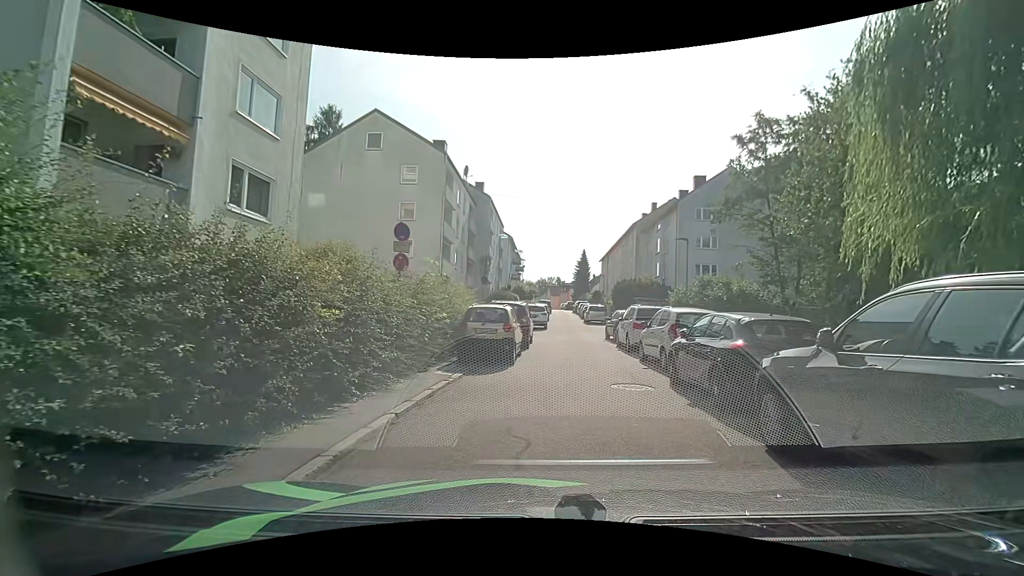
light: Day
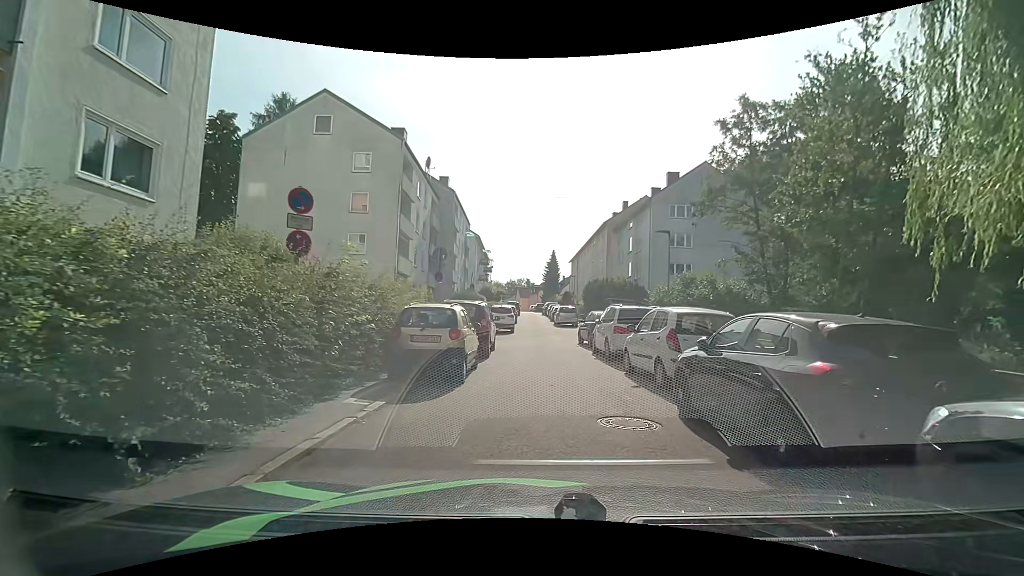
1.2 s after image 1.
(+0.1, +3.1) m; +3°
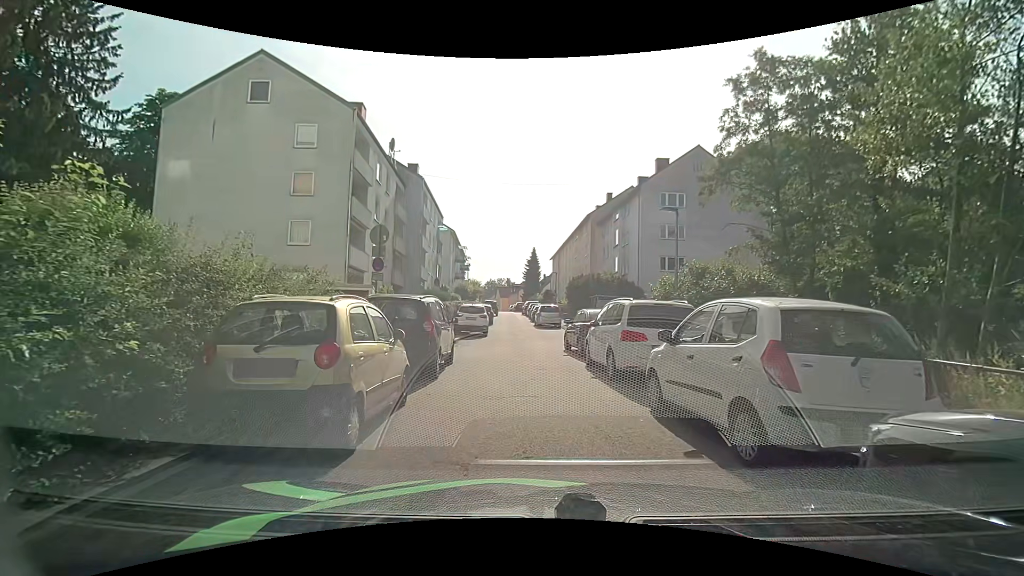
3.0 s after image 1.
(+0.2, +4.7) m; +3°
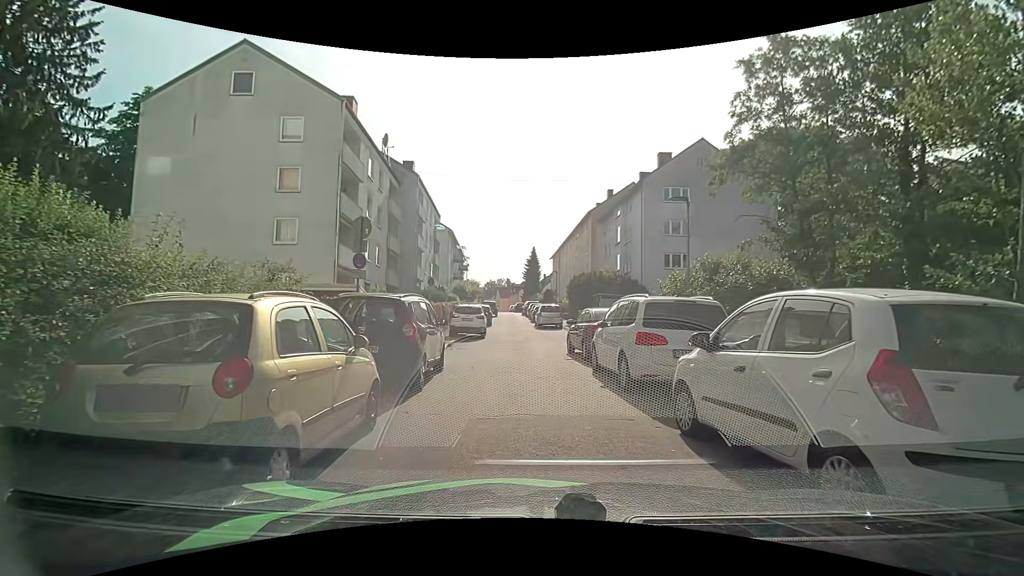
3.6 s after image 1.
(0.0, +1.4) m; 0°
